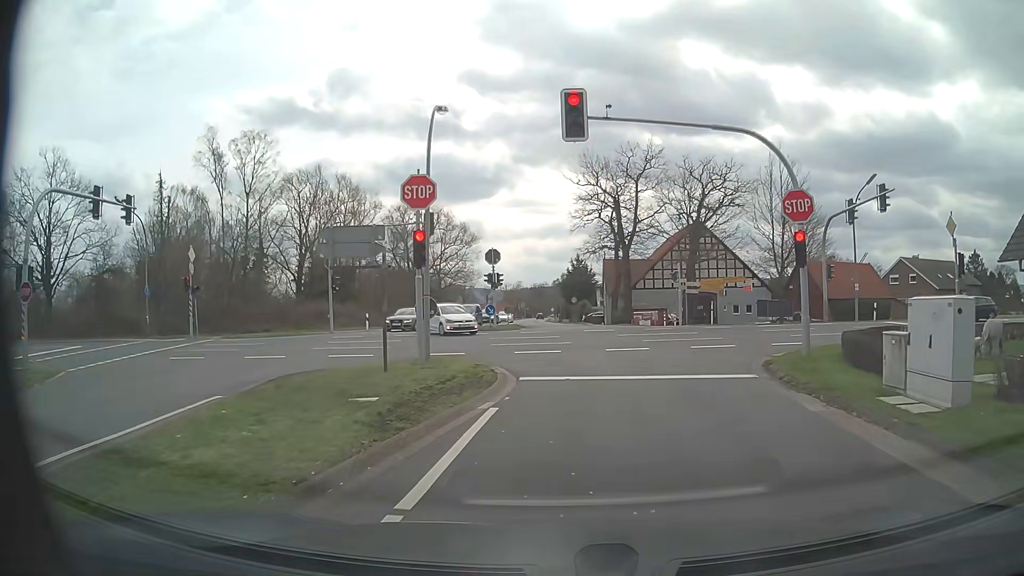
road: tertiary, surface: asphalt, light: Day
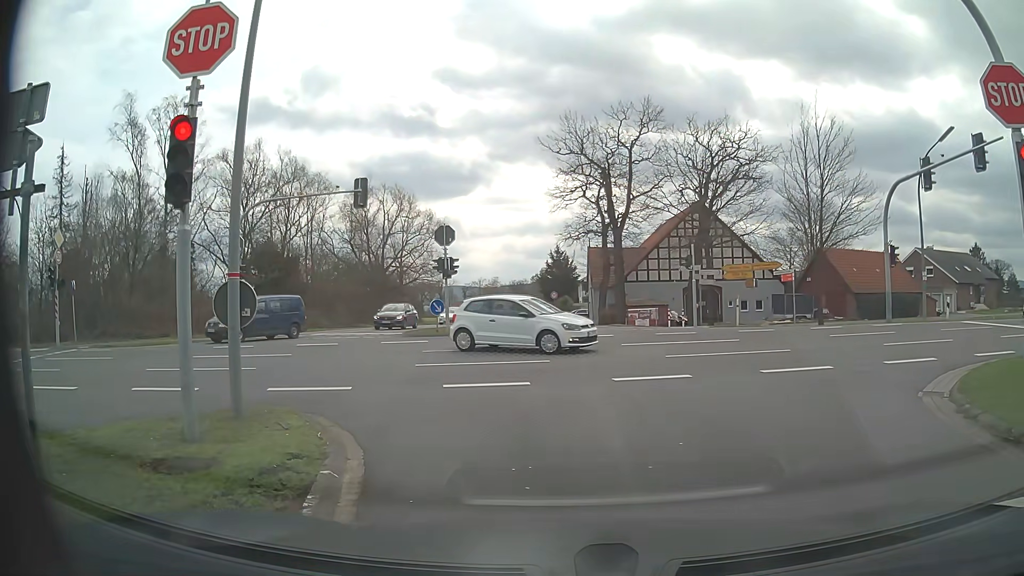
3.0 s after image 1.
(+0.2, +9.5) m; 0°
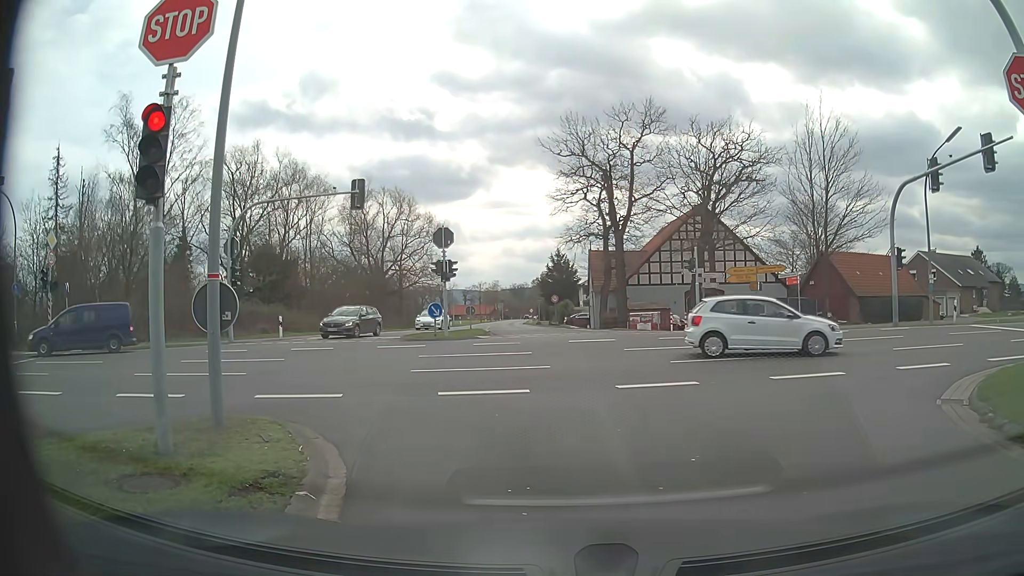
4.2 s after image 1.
(0.0, +0.5) m; 0°
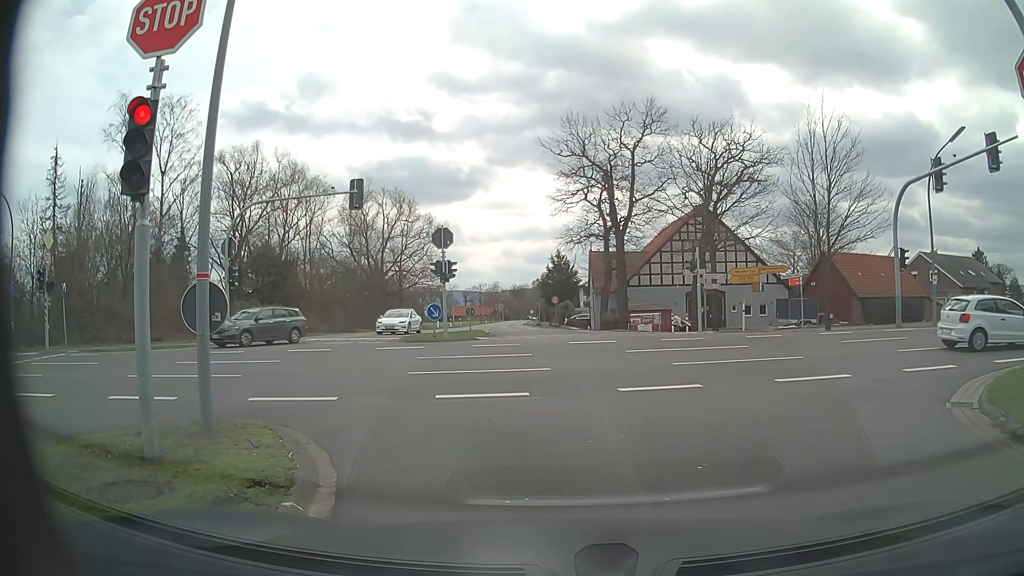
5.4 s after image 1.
(0.0, +0.3) m; 0°
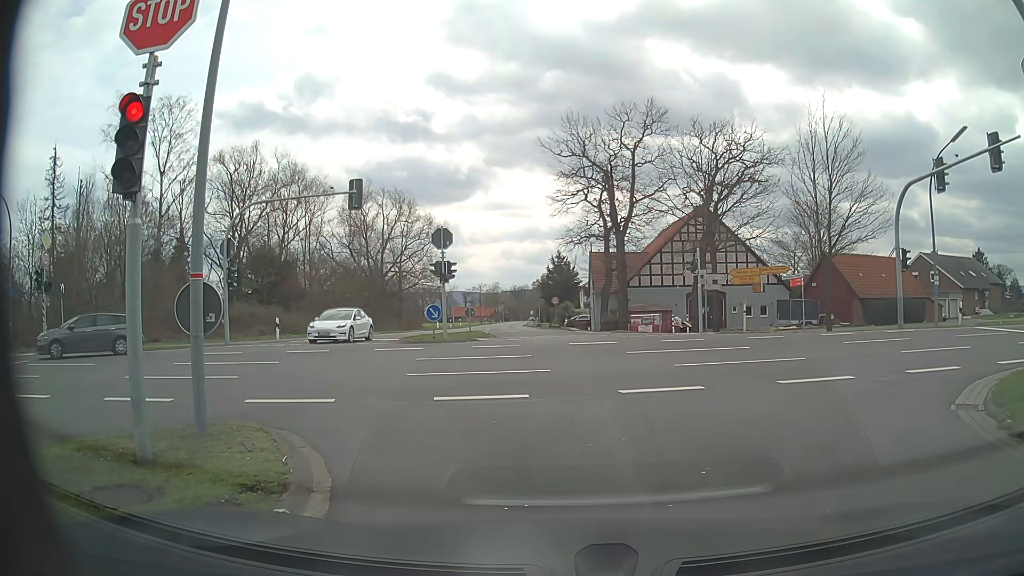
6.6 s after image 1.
(0.0, +0.2) m; 0°
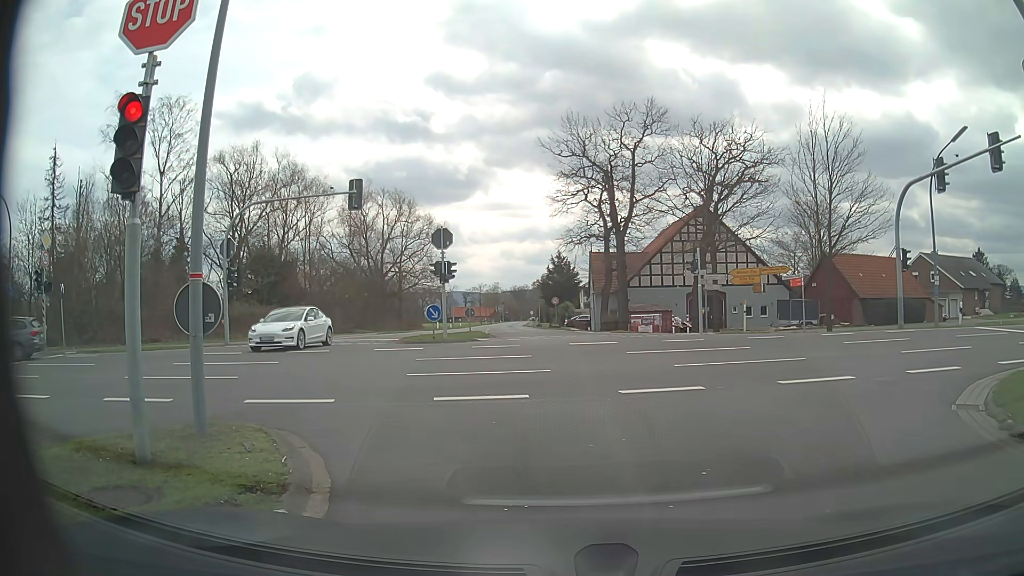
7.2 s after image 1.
(0.0, 0.0) m; 0°
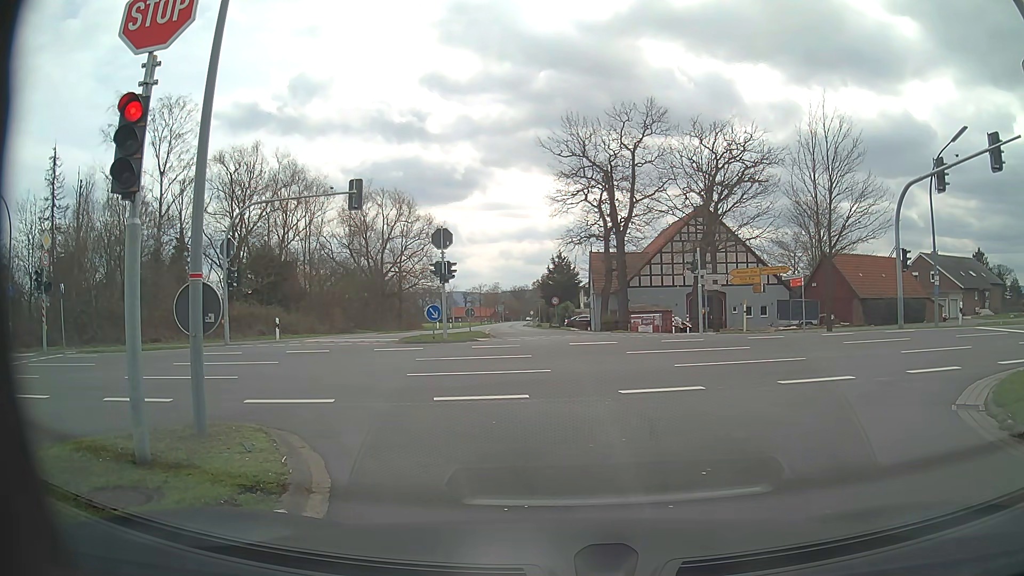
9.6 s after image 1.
(0.0, 0.0) m; 0°
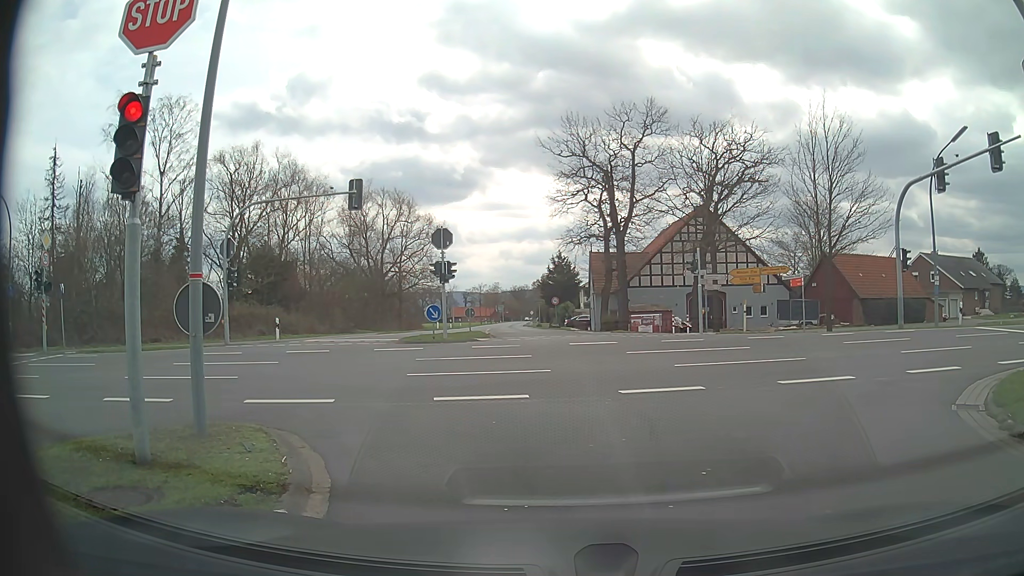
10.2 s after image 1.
(0.0, 0.0) m; 0°
(-1, +10) (-6, +18) (-16, +20) (-26, +19) (-36, +17) (-46, +16) (-55, +14) (-65, +12) (-75, +10) (-85, +8) m
